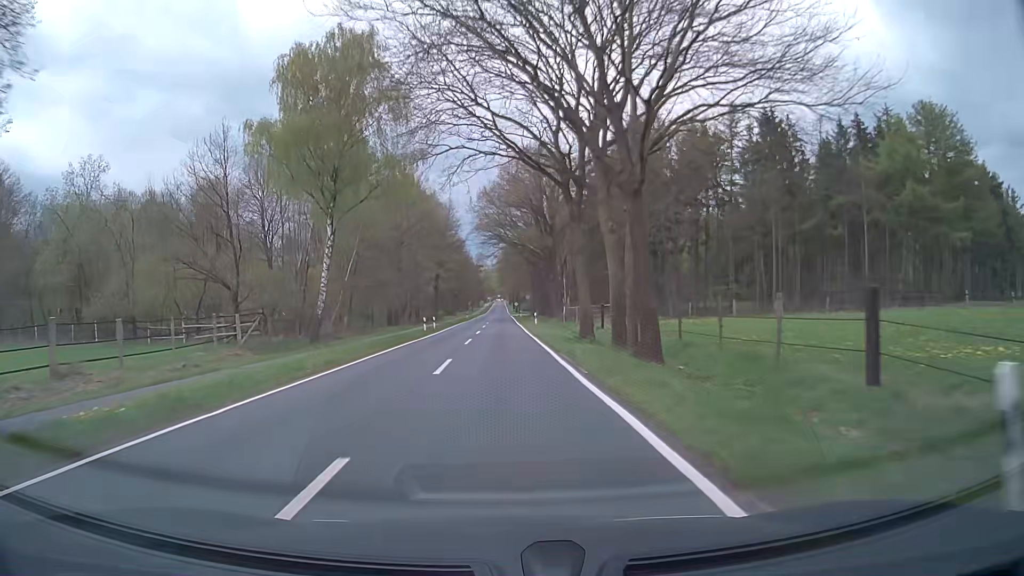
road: secondary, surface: asphalt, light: Day
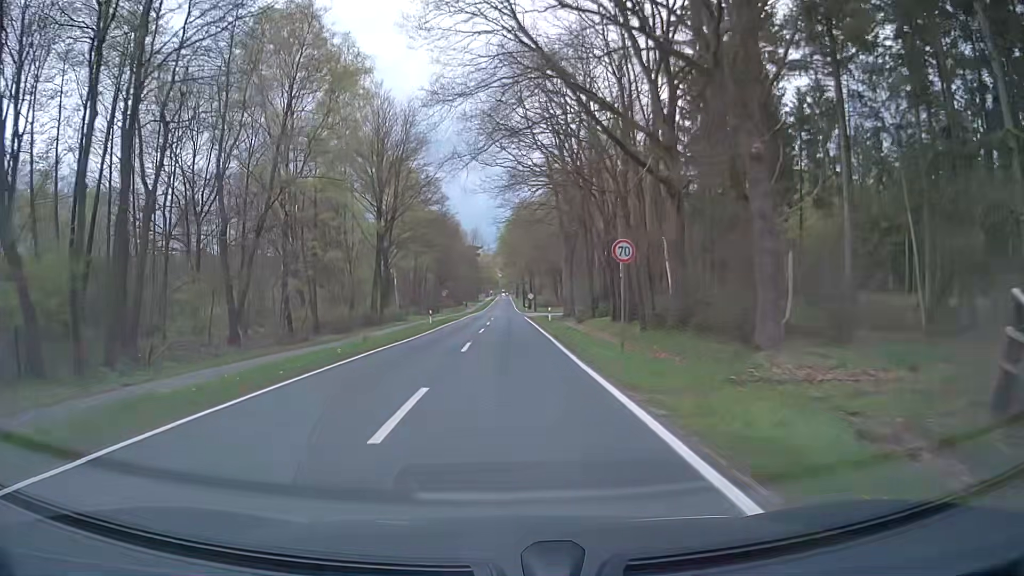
(-0.4, +56.2) m; -1°
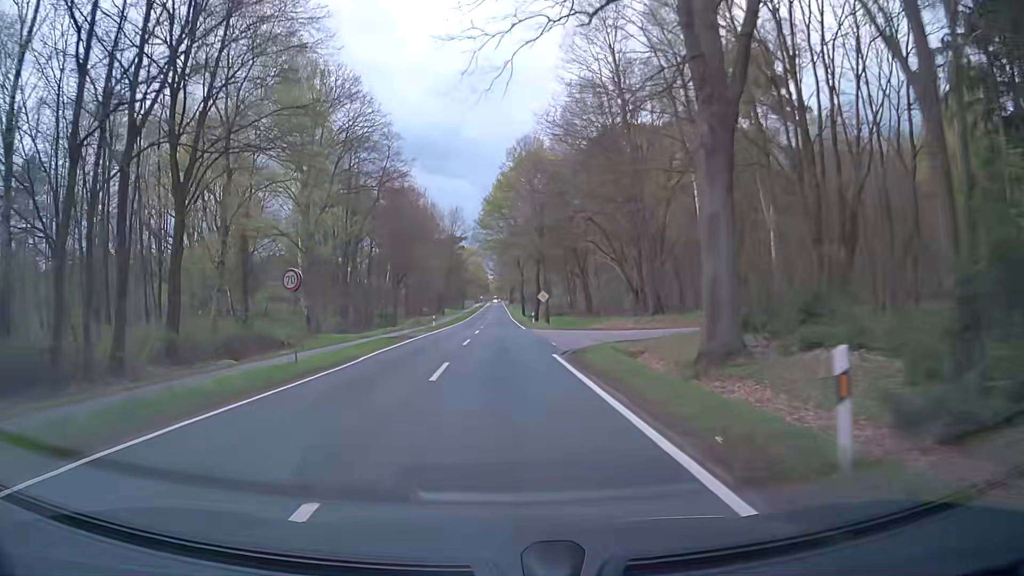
(+0.2, +41.5) m; +1°
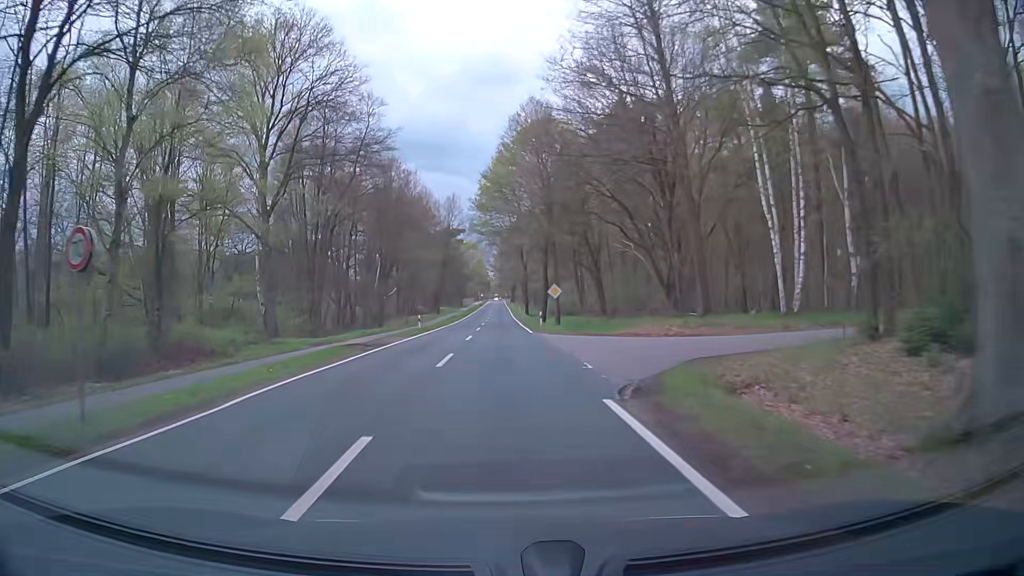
(0.0, +9.9) m; -1°
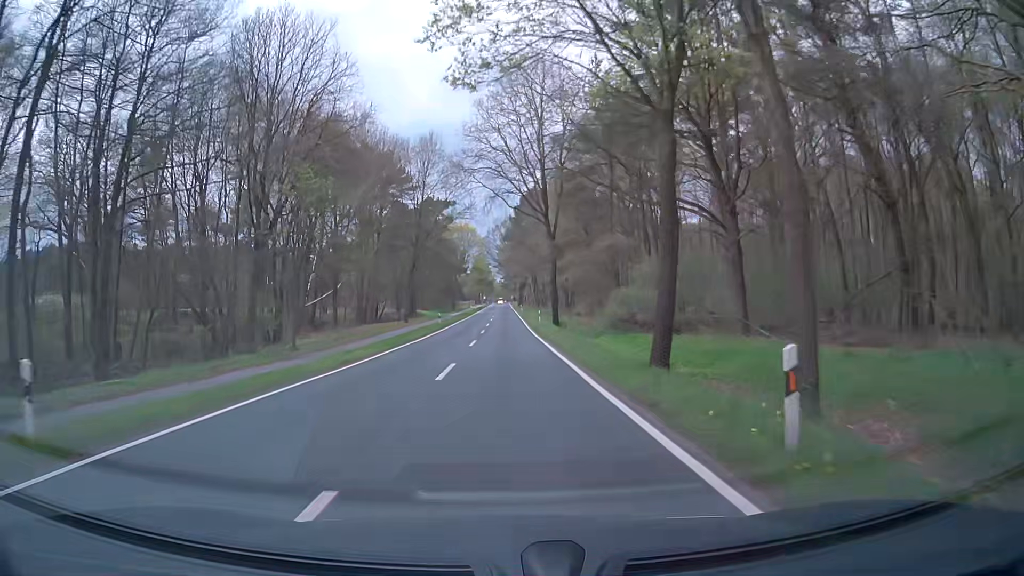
(+0.5, +38.4) m; 0°
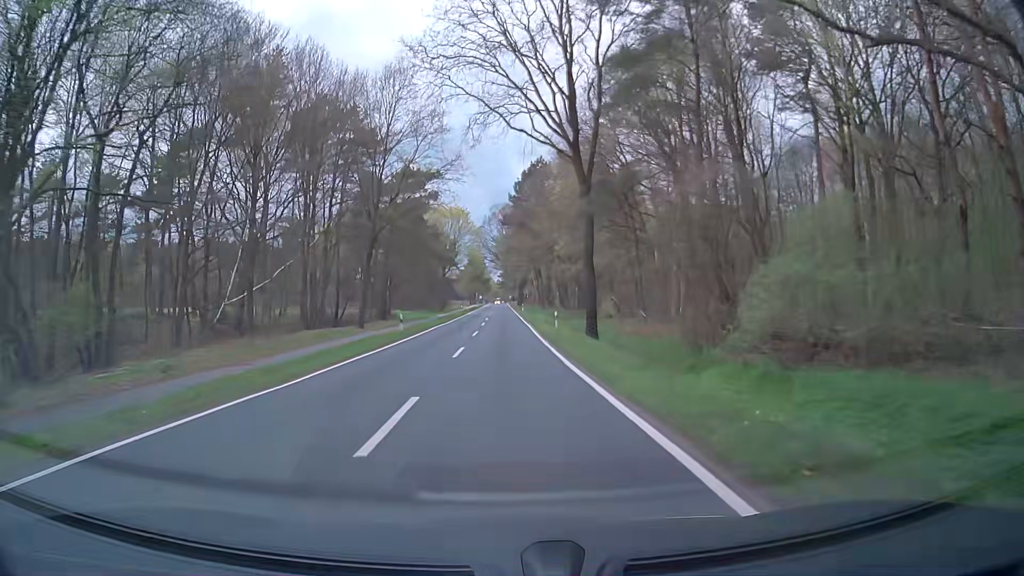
(-0.1, +19.3) m; 0°
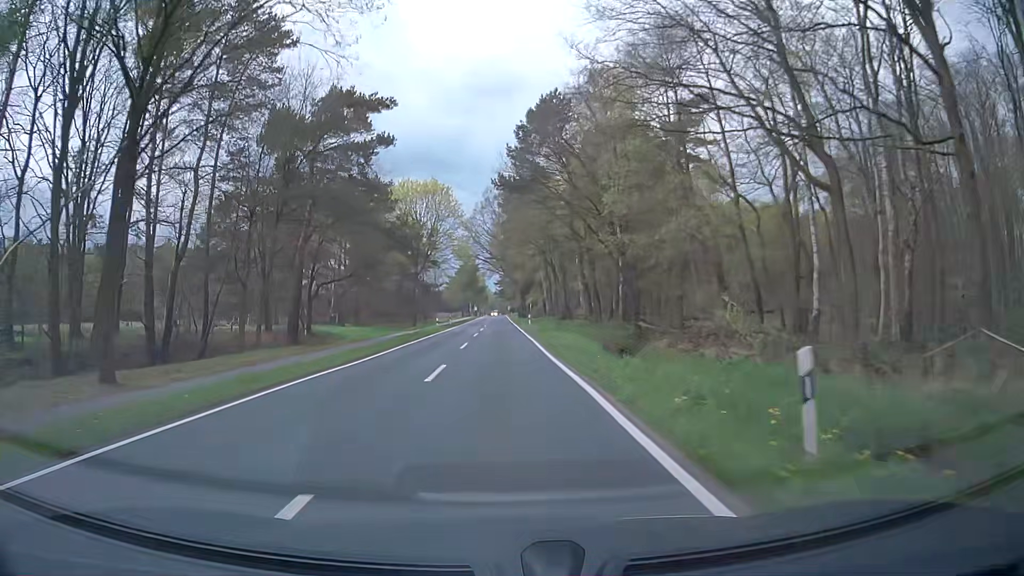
(+0.2, +29.7) m; +1°
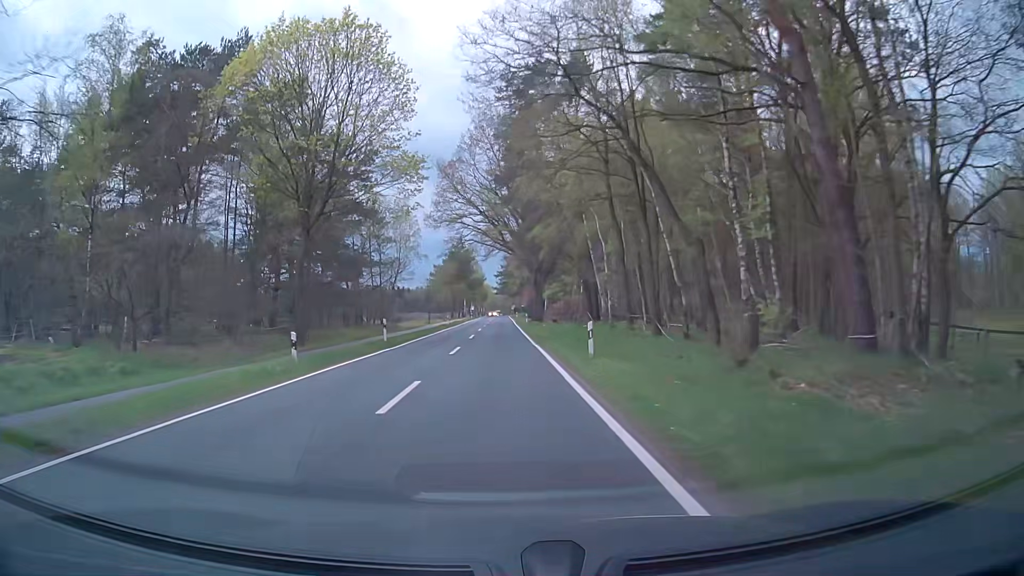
(-0.3, +40.7) m; 0°
(0, +10) (0, +20) (0, +30) (0, +40) (0, +50) (-1, +60) (-1, +70) (-1, +80) (-1, +90) (-1, +100) m
